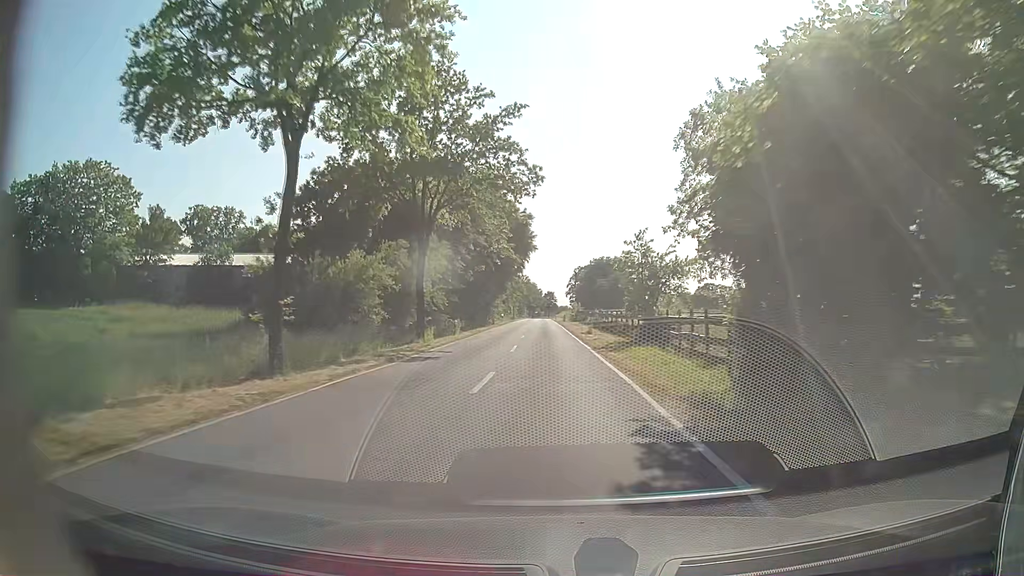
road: tertiary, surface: asphalt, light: Day
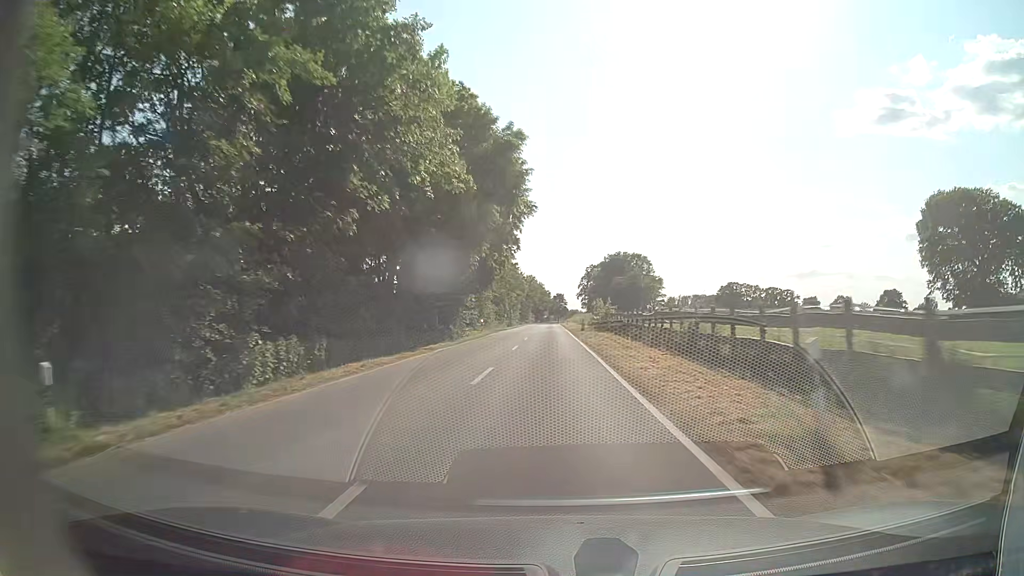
(-0.1, +34.9) m; -1°
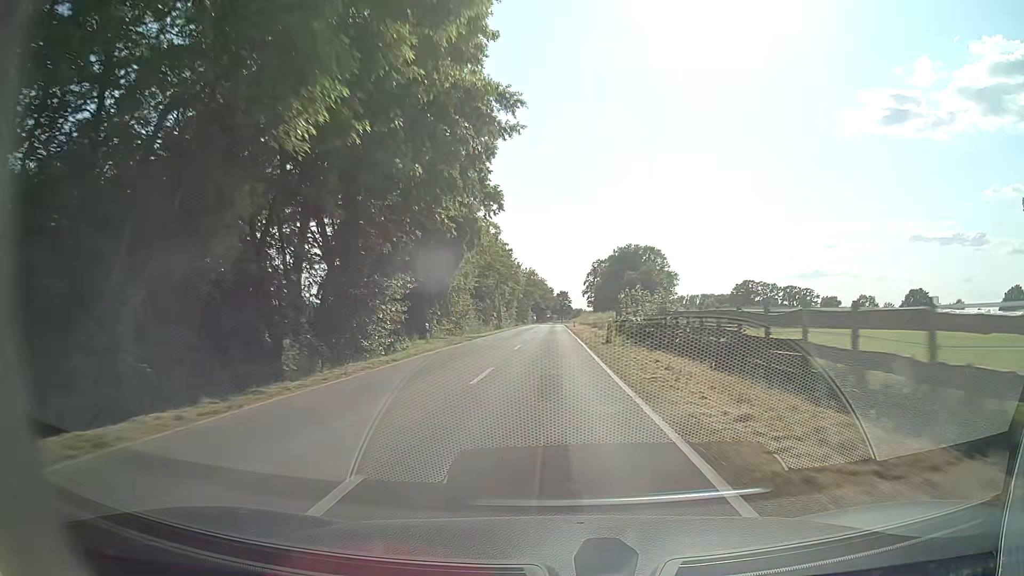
(0.0, +24.4) m; 0°
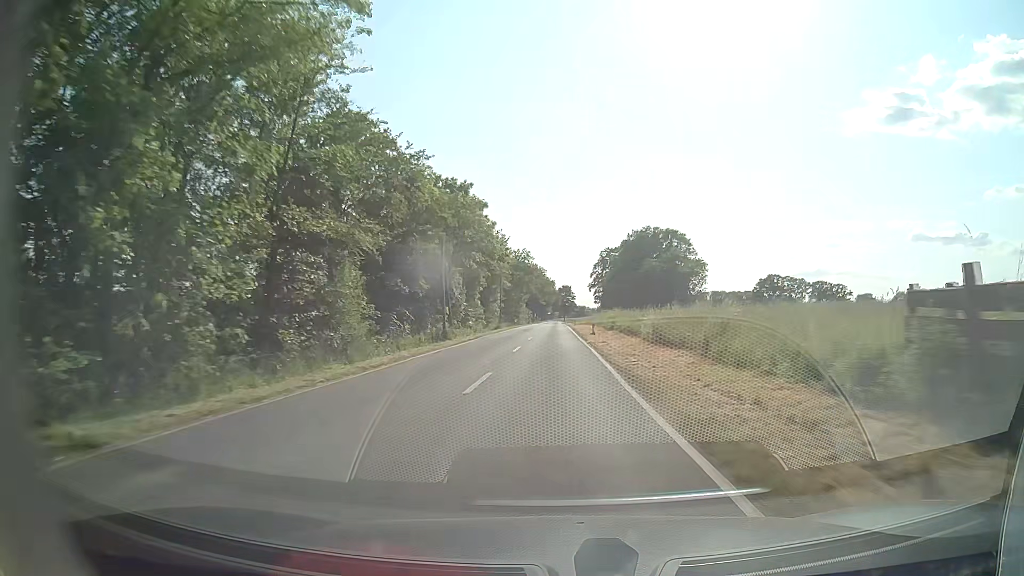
(0.0, +38.6) m; 0°
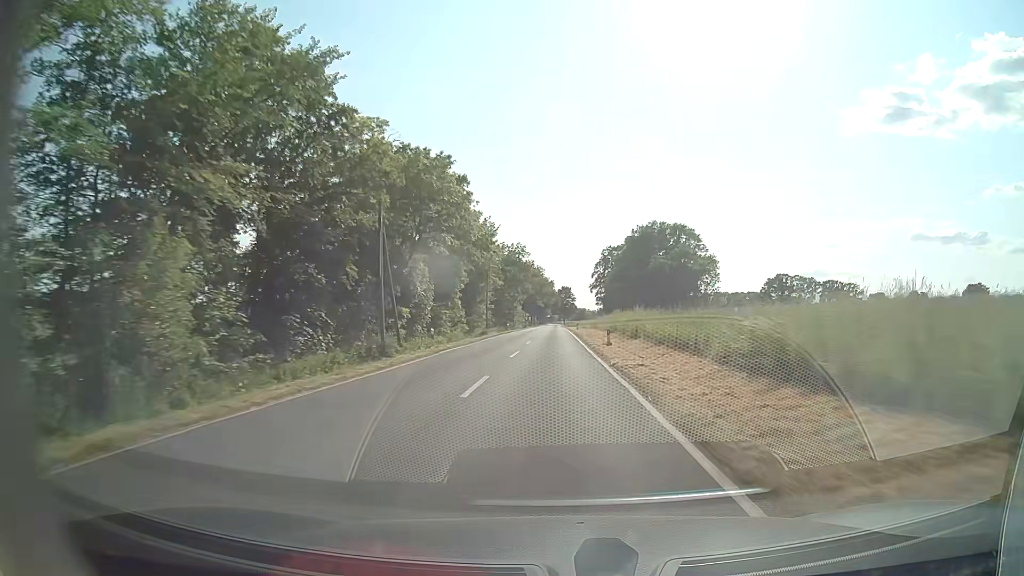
(-0.1, +13.4) m; 0°
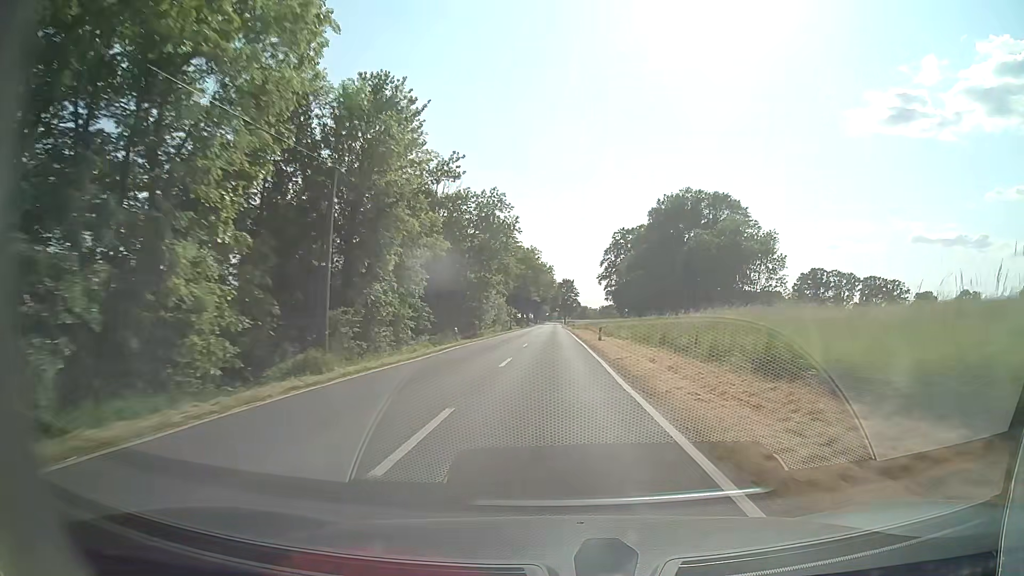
(0.0, +41.7) m; 0°
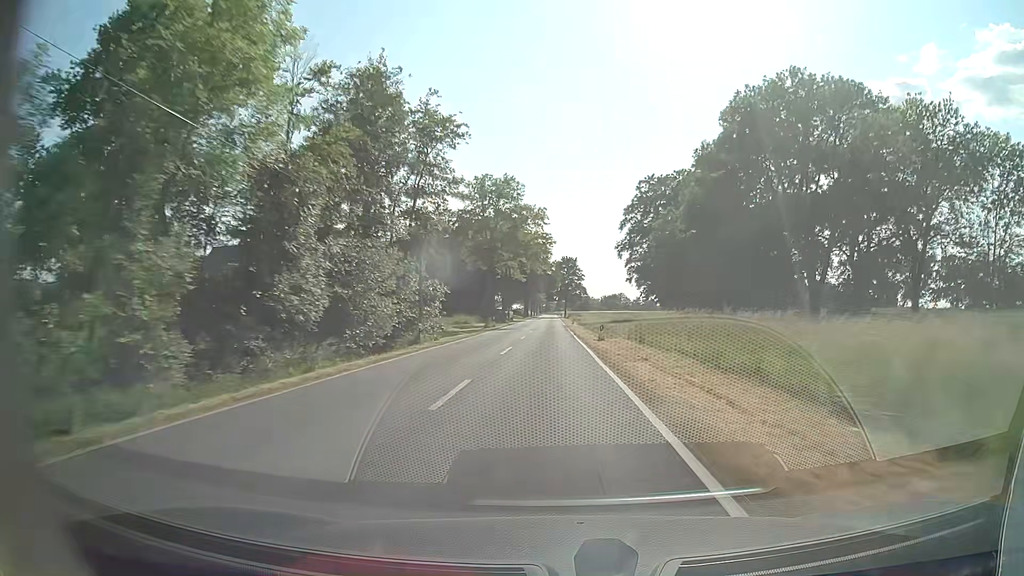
(+0.3, +58.6) m; +1°
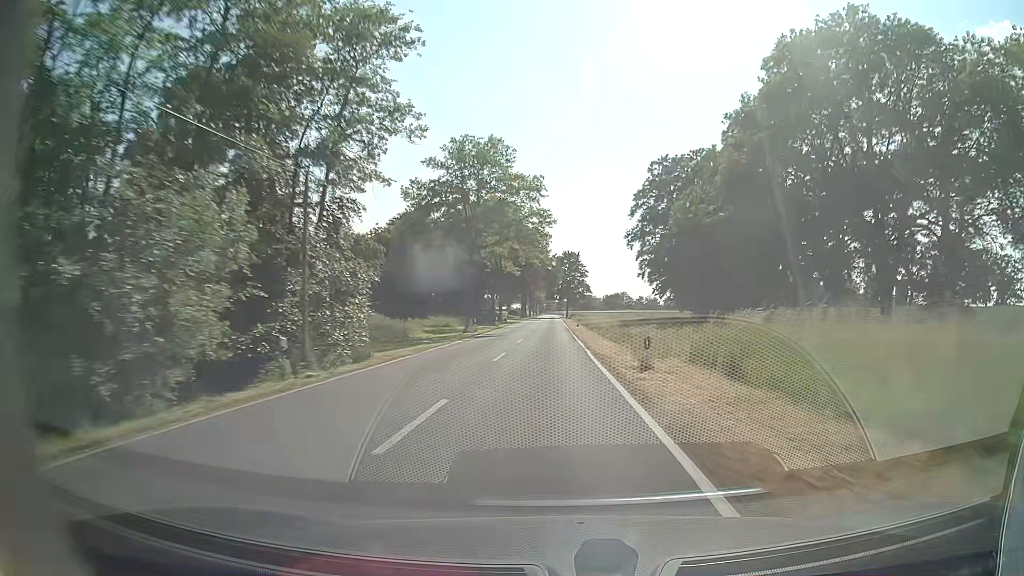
(-0.1, +15.1) m; 0°
(0, +10) (0, +20) (0, +30) (0, +40) (0, +50) (0, +60) (0, +70) (0, +80) (0, +90) (0, +100) m
